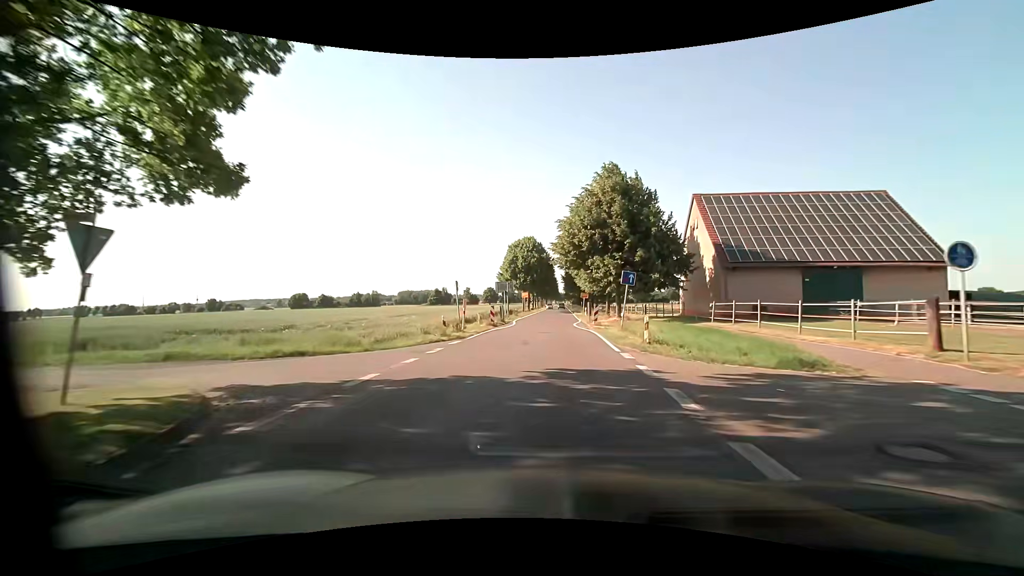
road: tertiary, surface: asphalt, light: Day
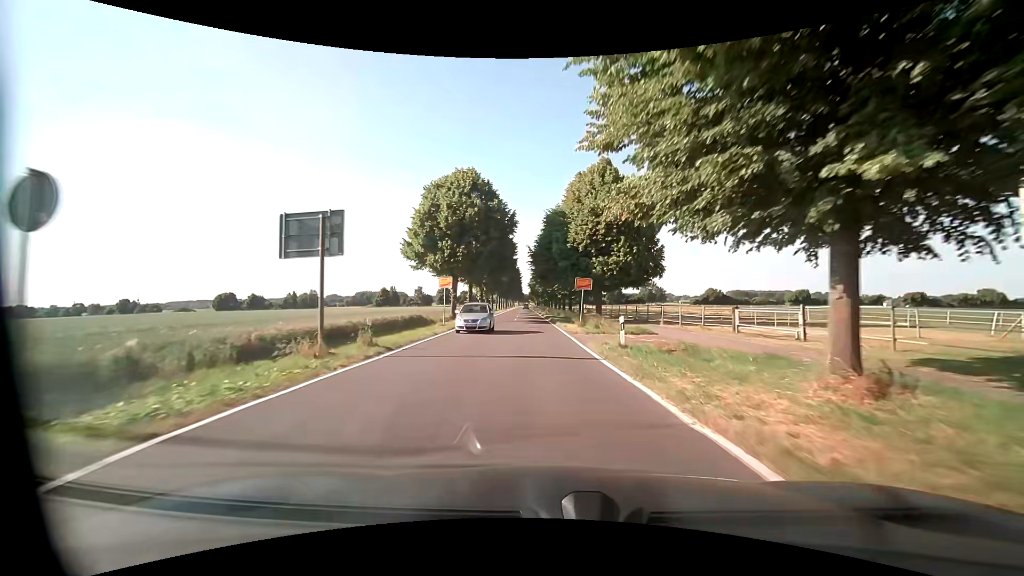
(+0.8, +41.2) m; +4°
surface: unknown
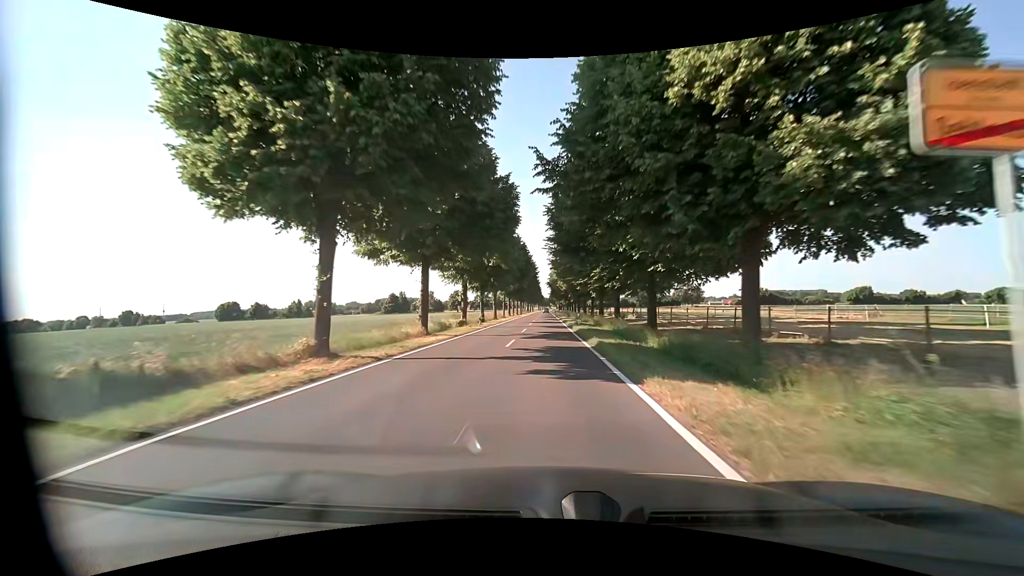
(-0.4, +27.1) m; -2°
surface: asphalt
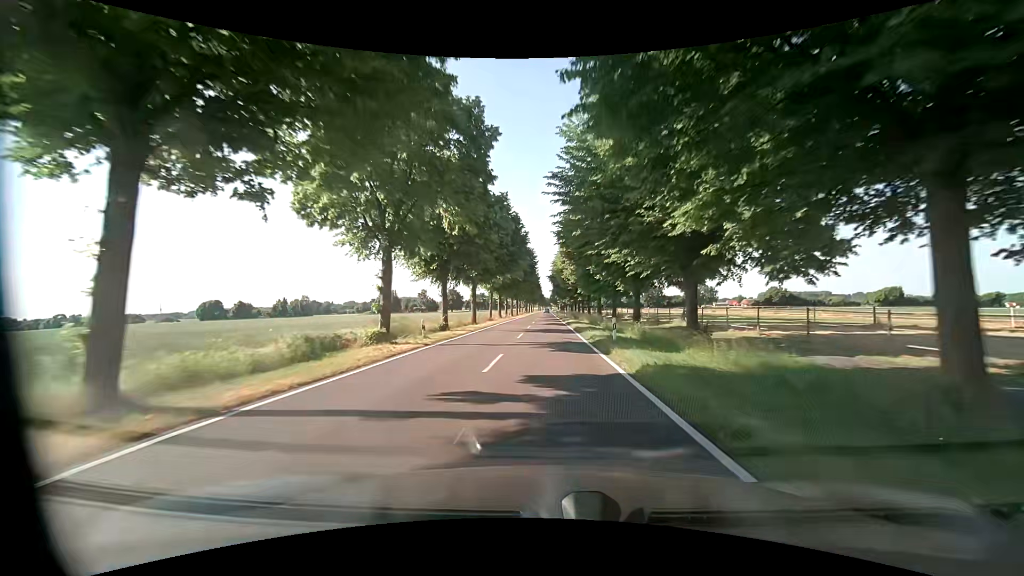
(-0.1, +19.3) m; -1°
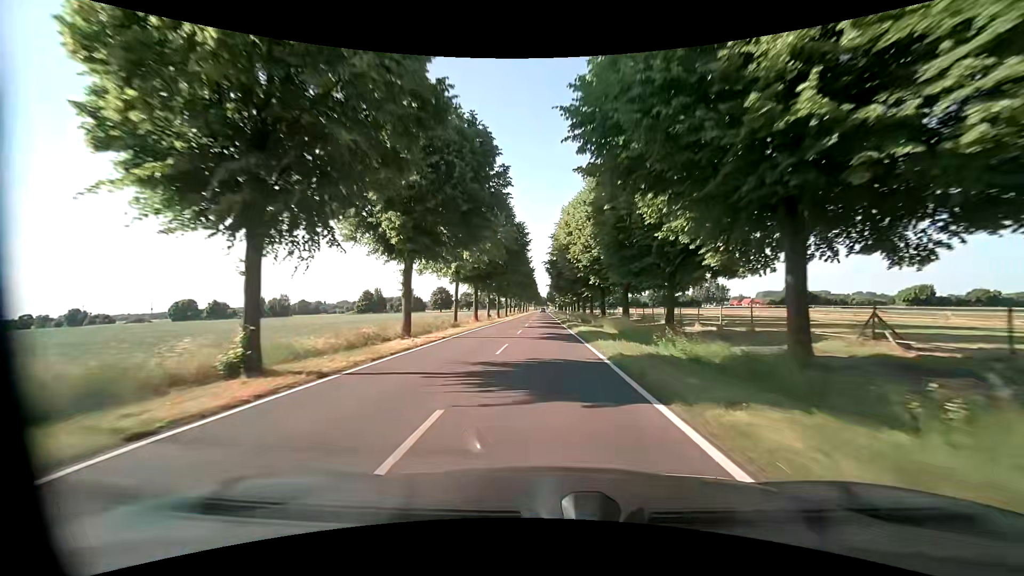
(+0.2, +20.4) m; 0°
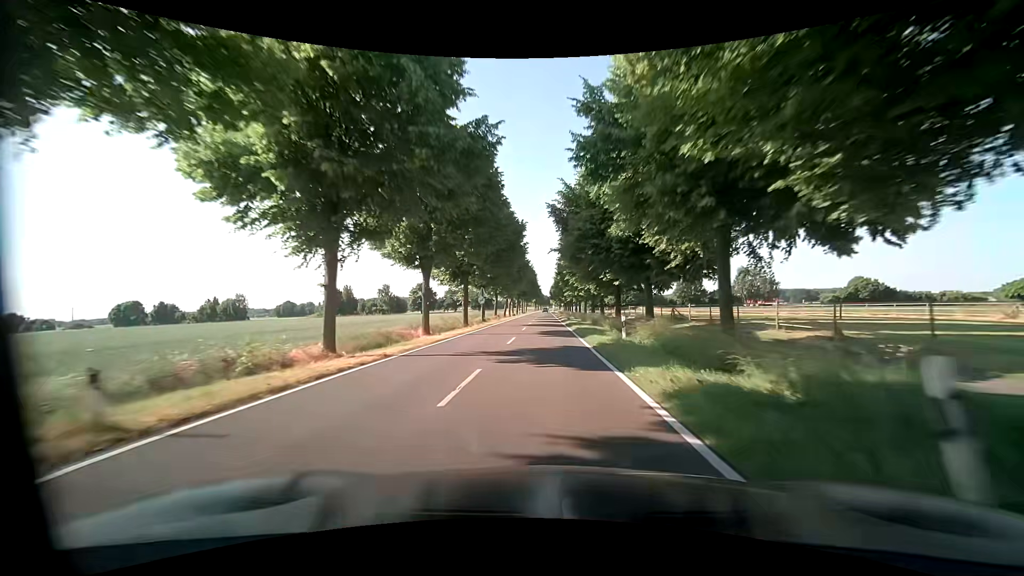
(+0.7, +43.9) m; +2°
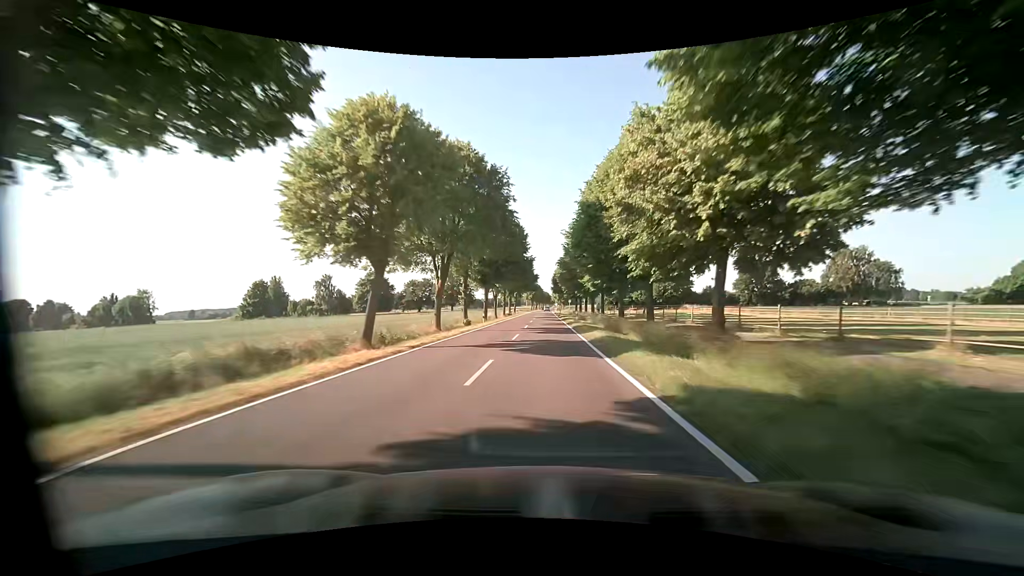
(-0.7, +58.8) m; -1°
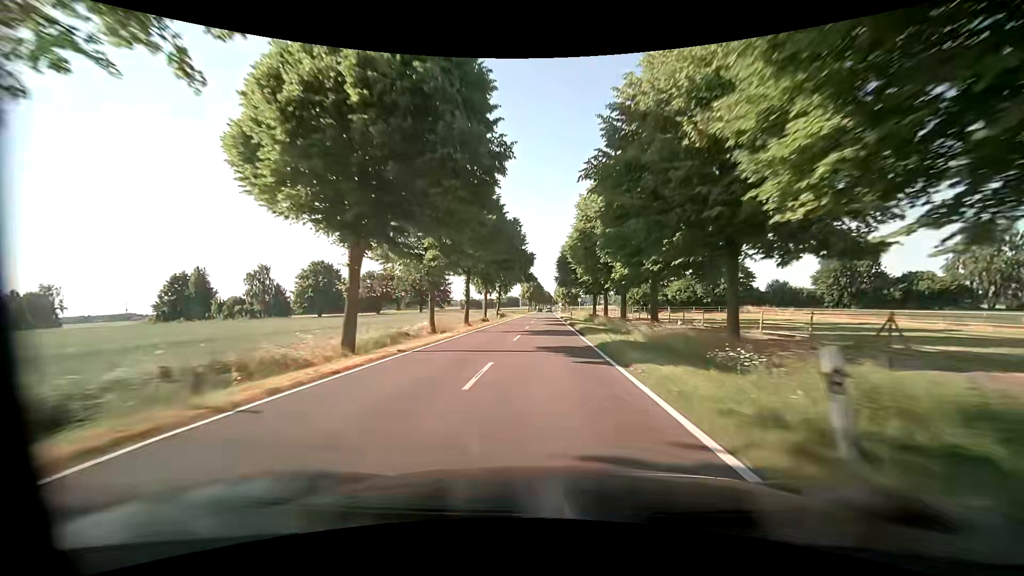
(+0.2, +36.5) m; 0°
(0, +10) (0, +20) (0, +30) (0, +40) (0, +50) (+1, +60) (+1, +70) (+1, +80) (+1, +90) (+1, +100) m
